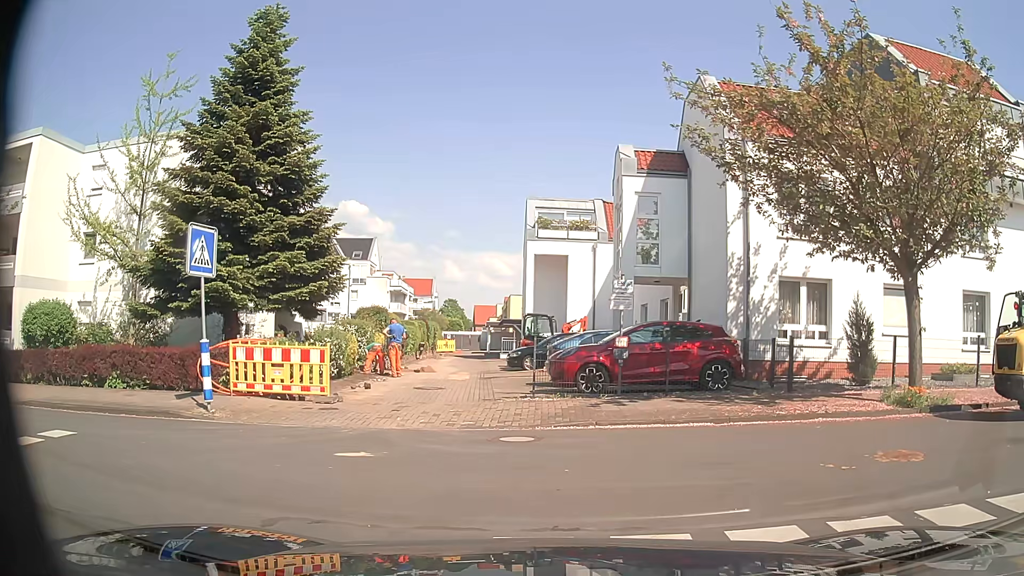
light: Day
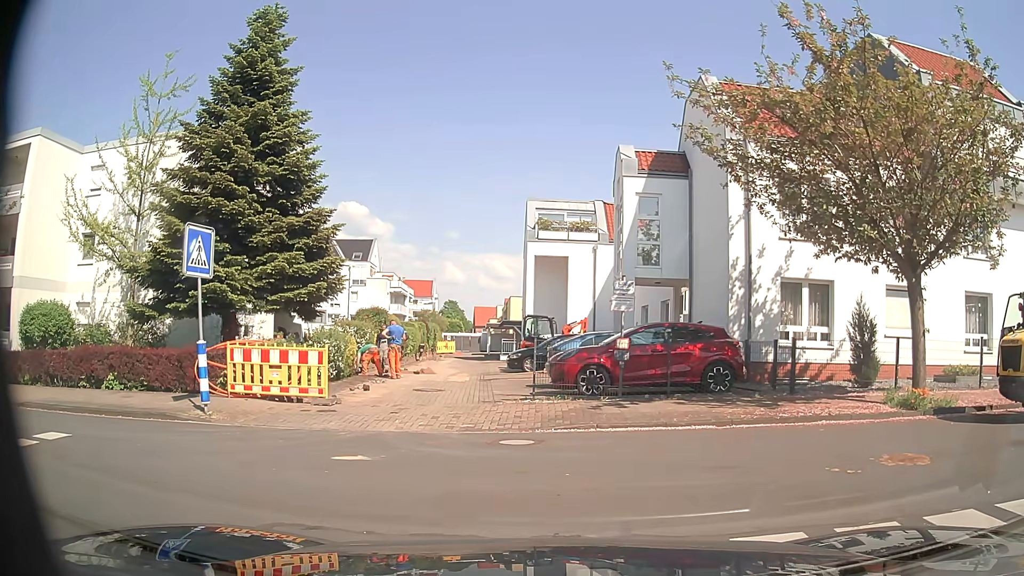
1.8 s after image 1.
(0.0, +0.1) m; 0°
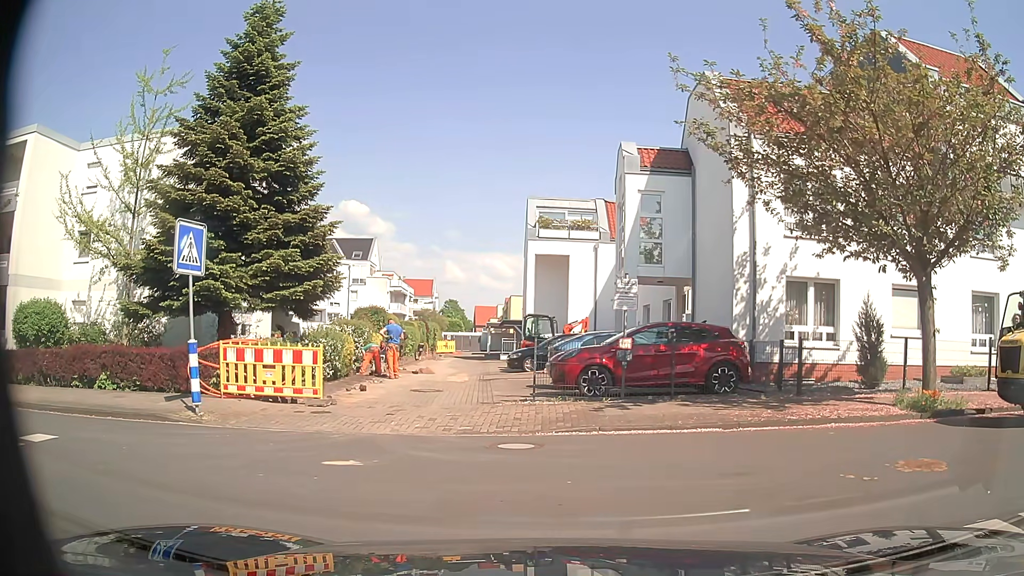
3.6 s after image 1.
(0.0, +0.4) m; 0°
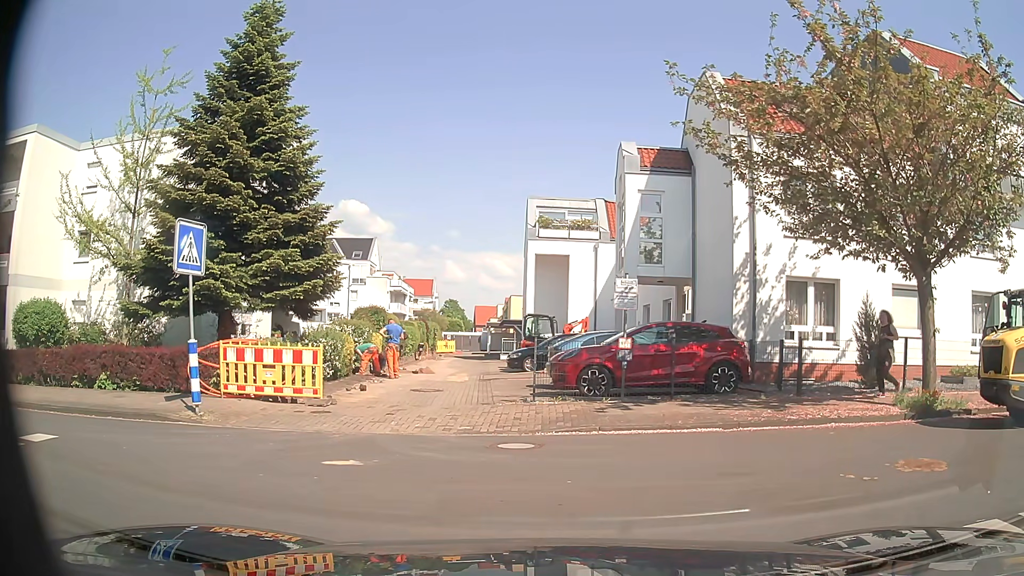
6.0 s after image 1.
(0.0, 0.0) m; 0°
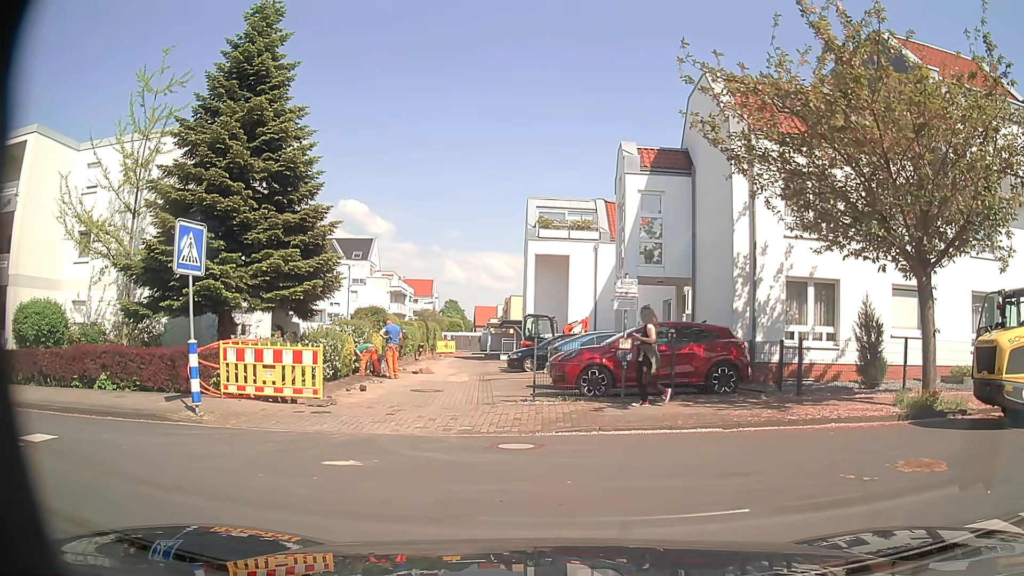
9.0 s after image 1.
(0.0, 0.0) m; 0°
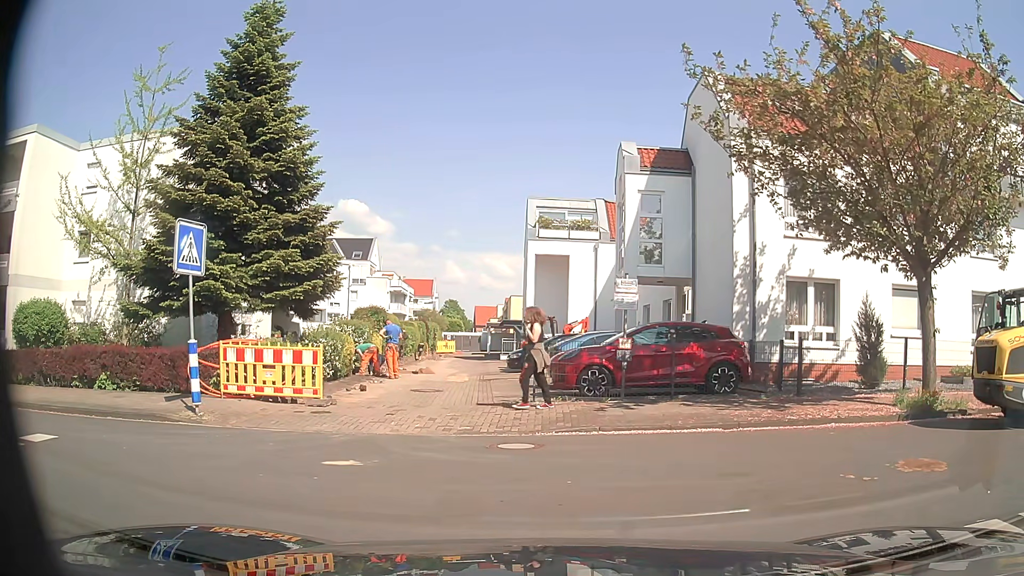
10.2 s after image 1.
(0.0, 0.0) m; 0°
